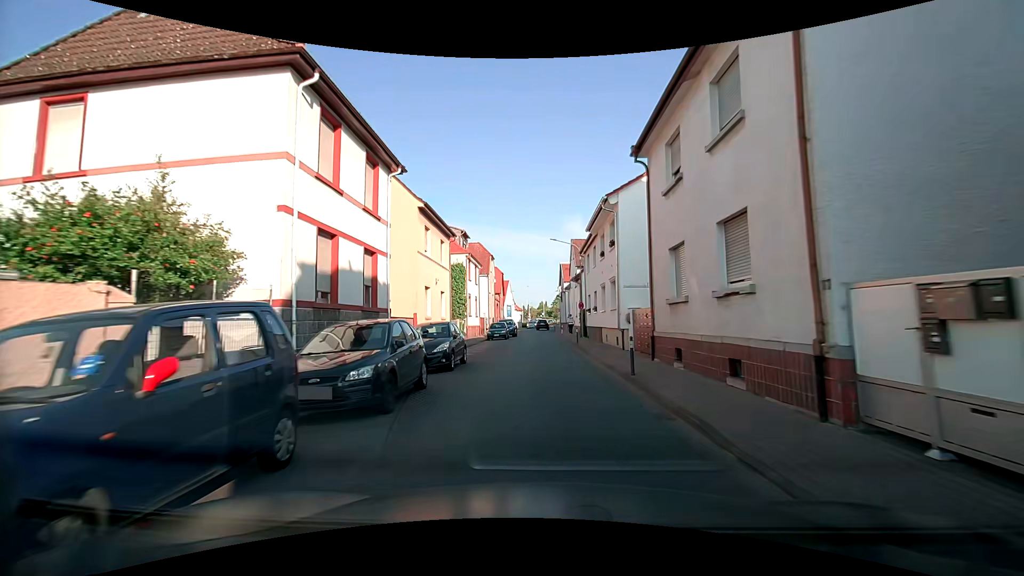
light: Day
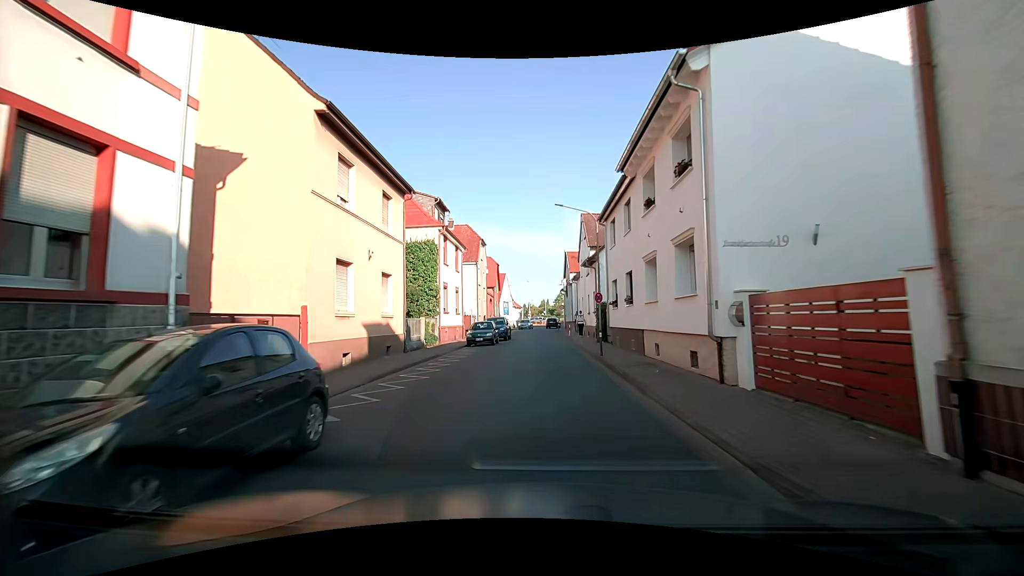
(+0.2, +11.2) m; +1°
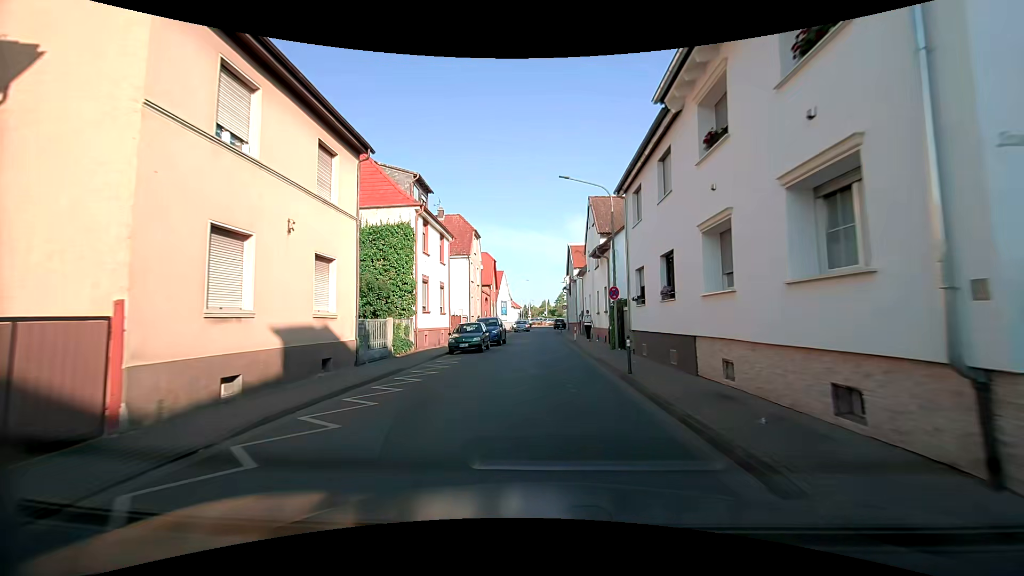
(0.0, +5.5) m; 0°
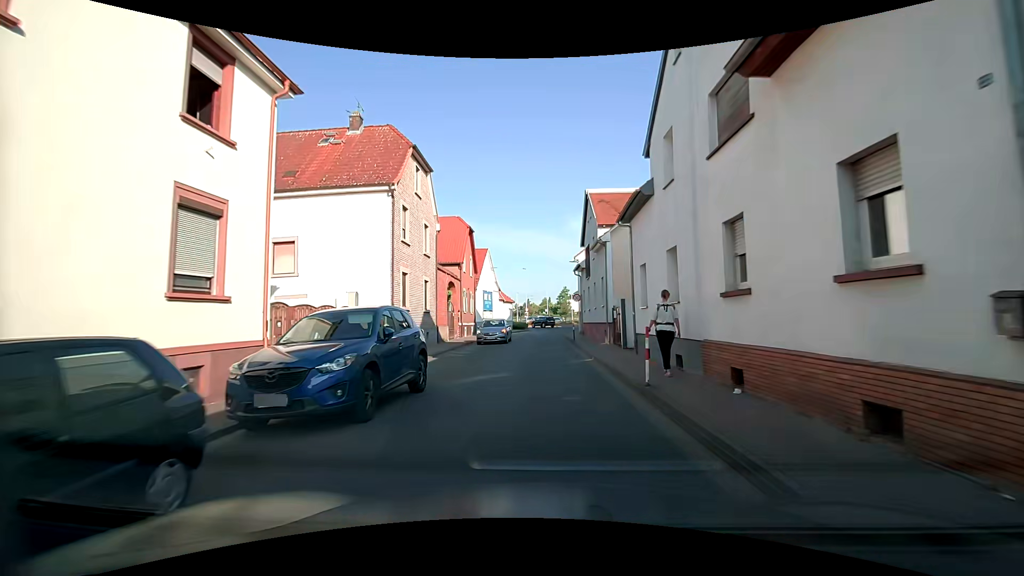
(0.0, +21.4) m; 0°
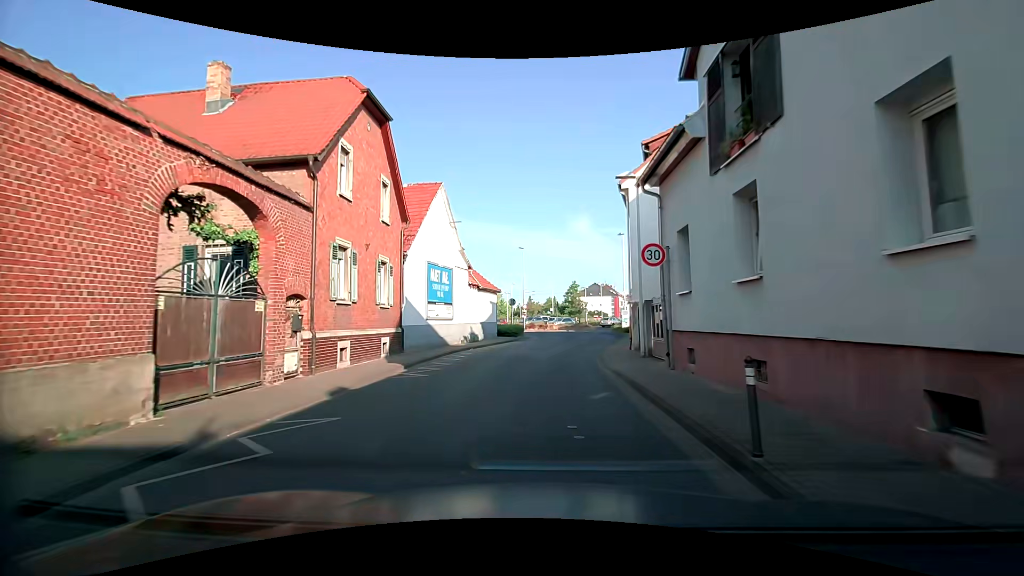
(-0.3, +25.0) m; -1°
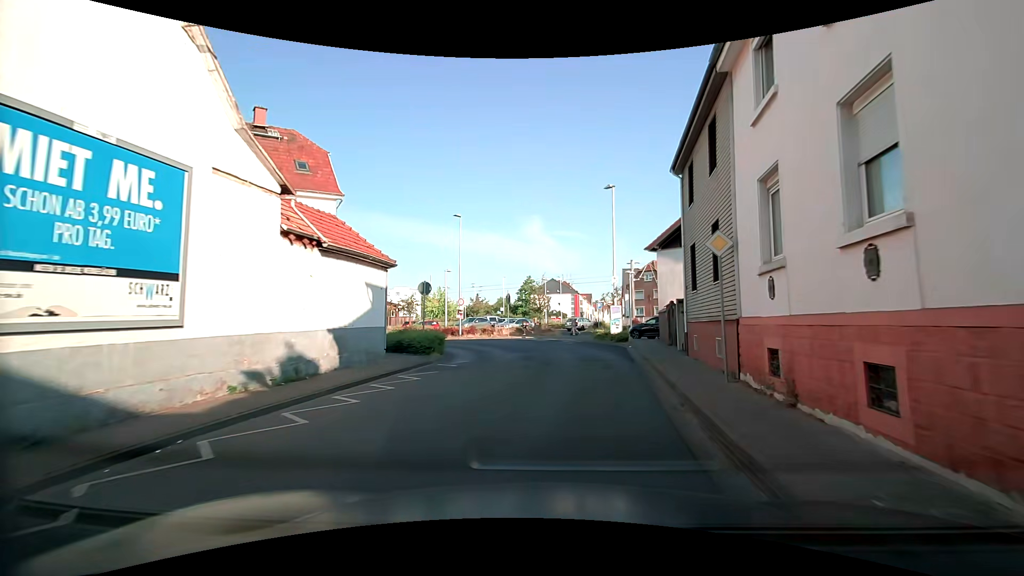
(+0.4, +18.5) m; +6°
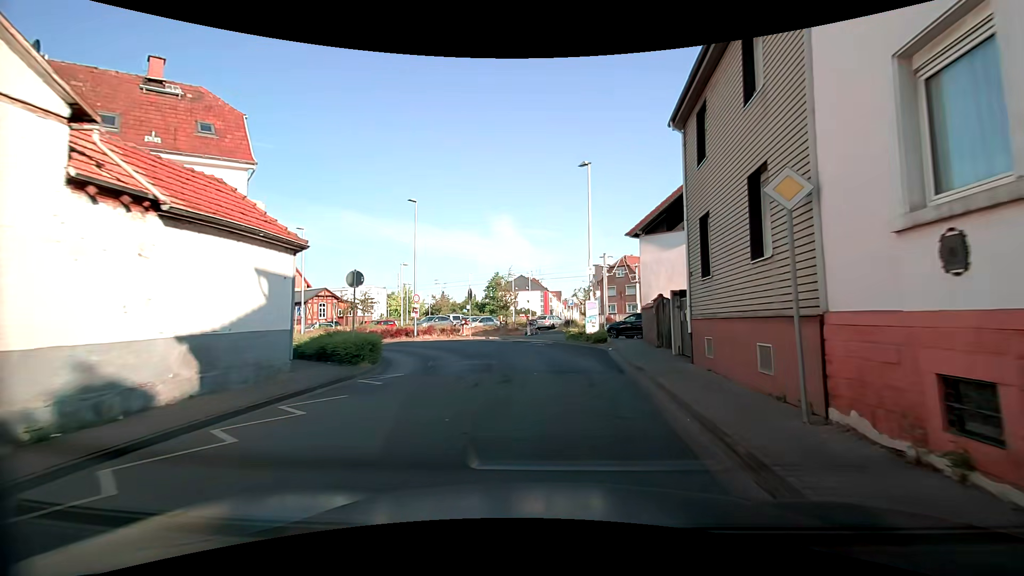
(+0.2, +4.4) m; +4°
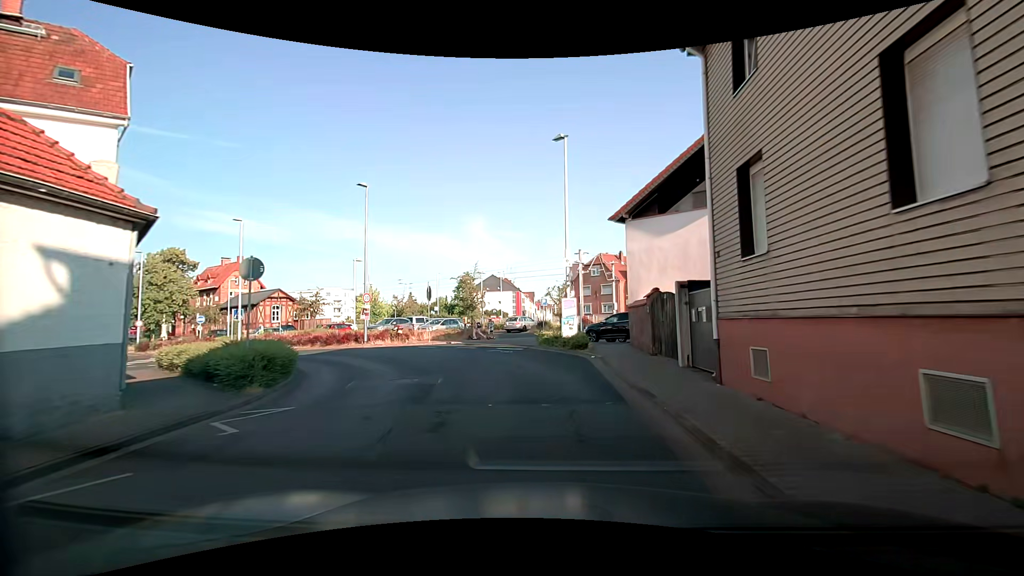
(+0.1, +4.3) m; +2°
(0, +10) (-2, +20) (-9, +27) (-17, +32) (-26, +36) (-36, +40) (-45, +44) (-54, +48) (-63, +52) (-72, +57) m
